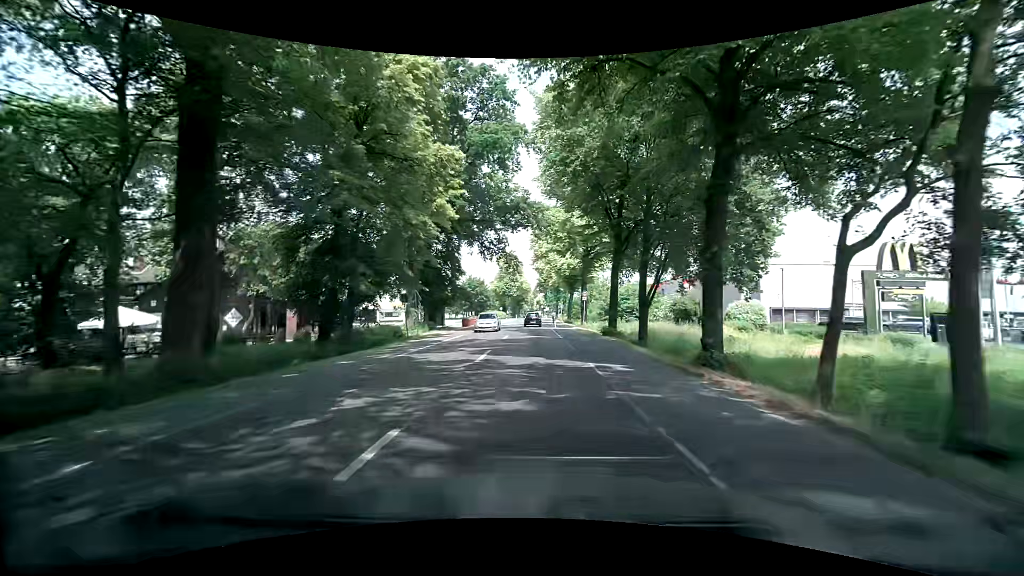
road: secondary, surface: asphalt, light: Day
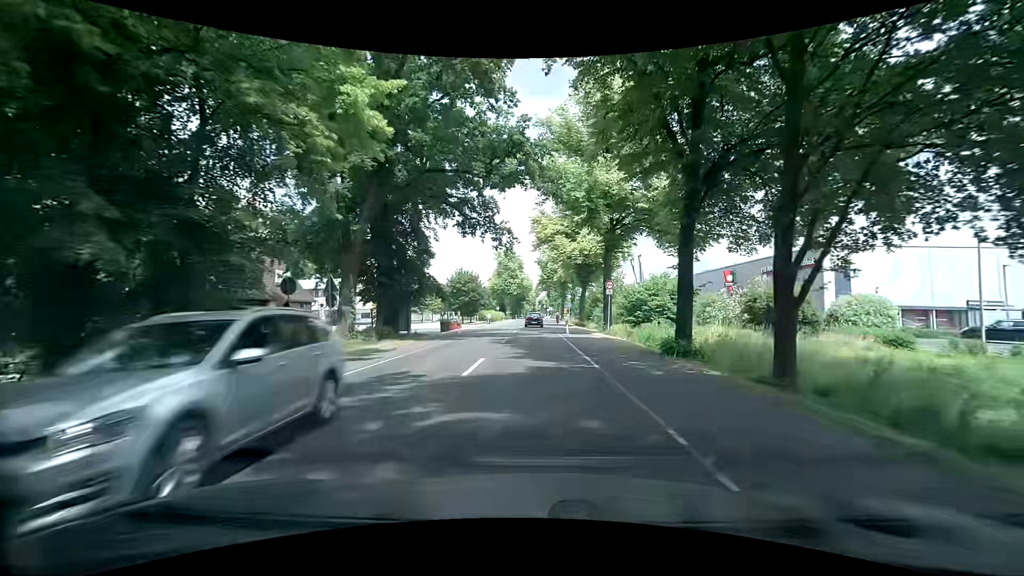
(-0.1, +15.3) m; 0°
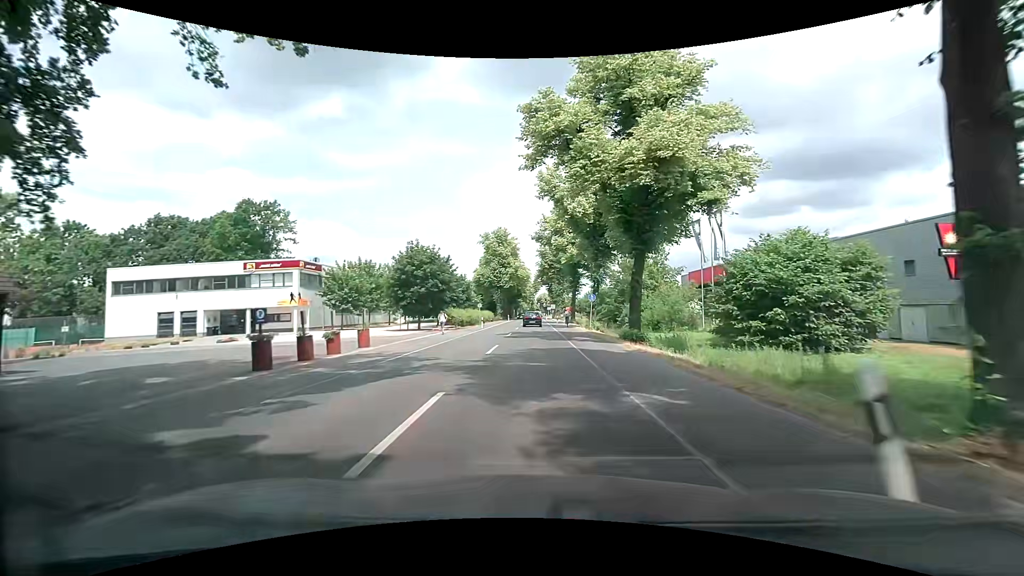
(+0.1, +30.6) m; +1°
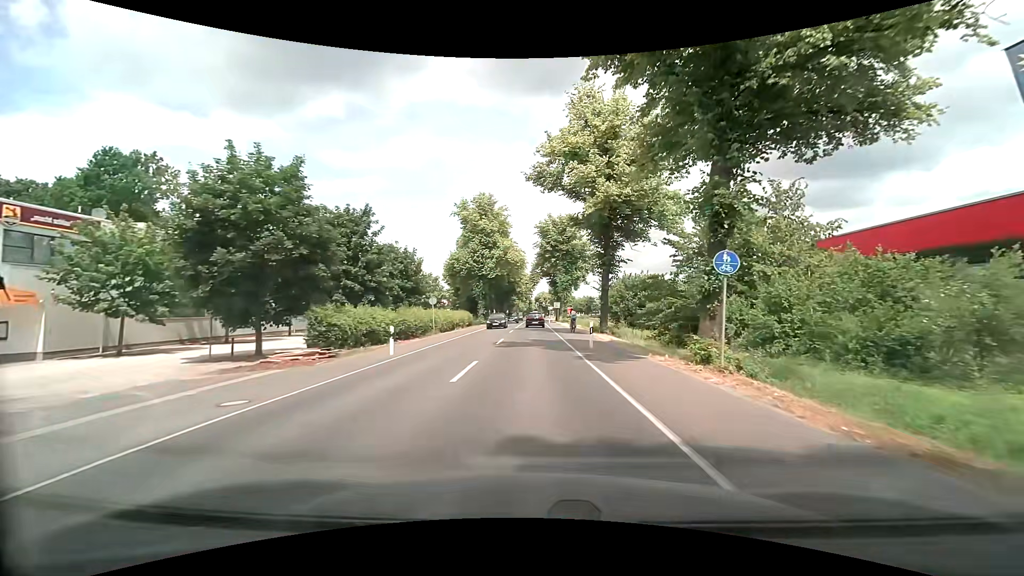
(-0.4, +30.7) m; -1°
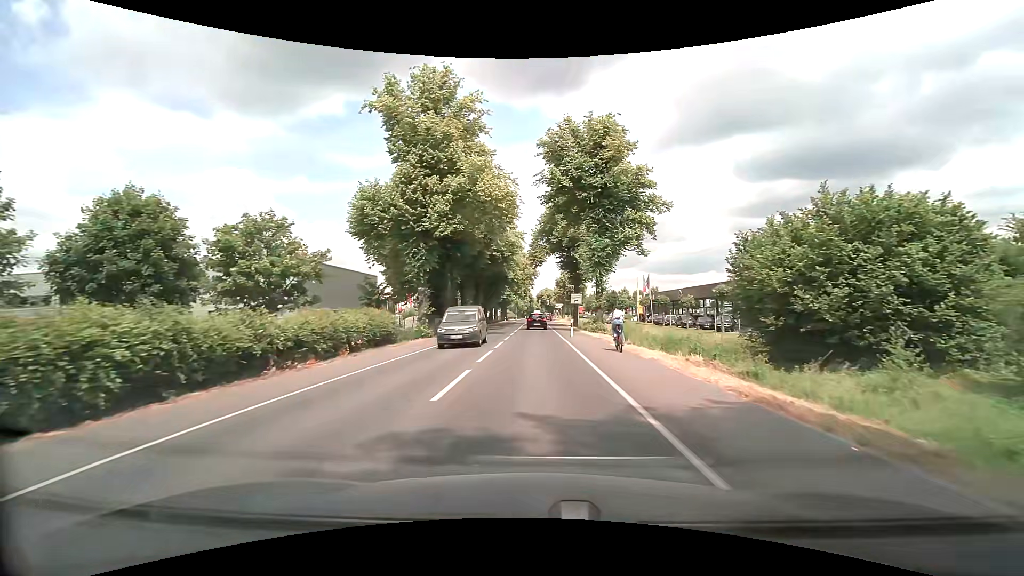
(-0.1, +38.3) m; 0°
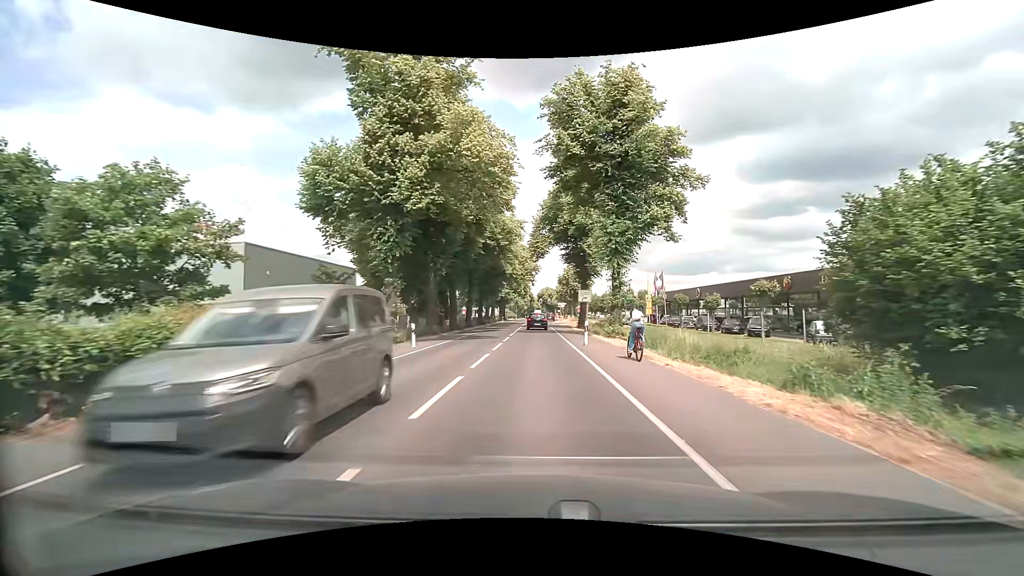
(0.0, +7.6) m; 0°
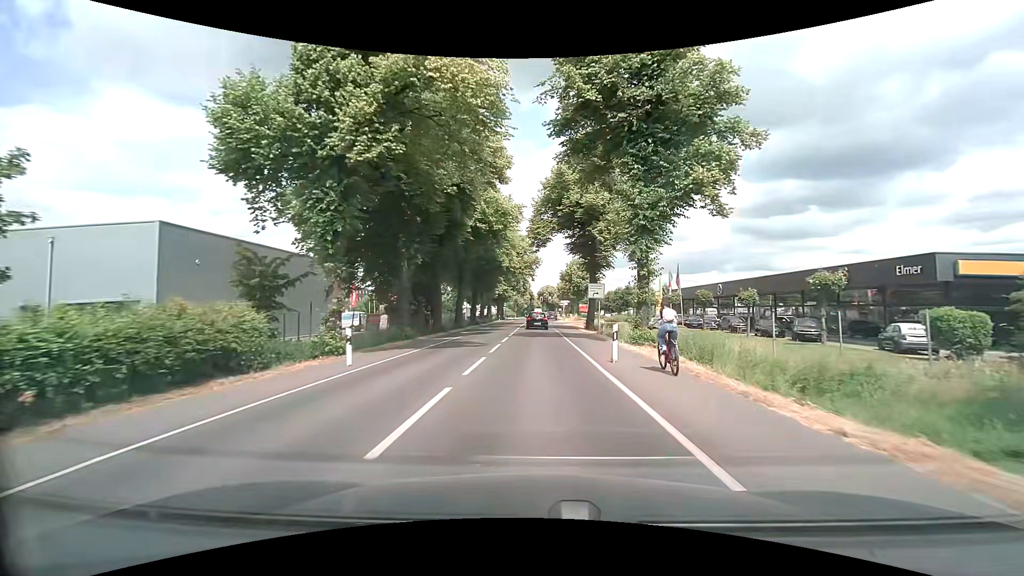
(0.0, +7.6) m; 0°
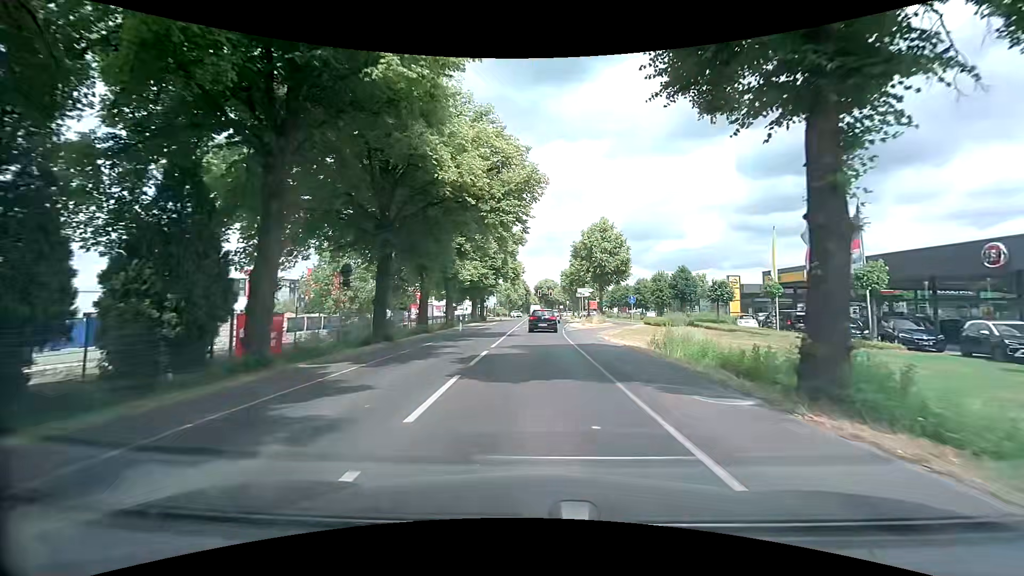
(+0.1, +34.6) m; 0°
(0, +10) (0, +20) (+1, +30) (+1, +40) (+2, +50) (+3, +60) (+4, +70) (+4, +80) (+4, +90) (+4, +100) m
